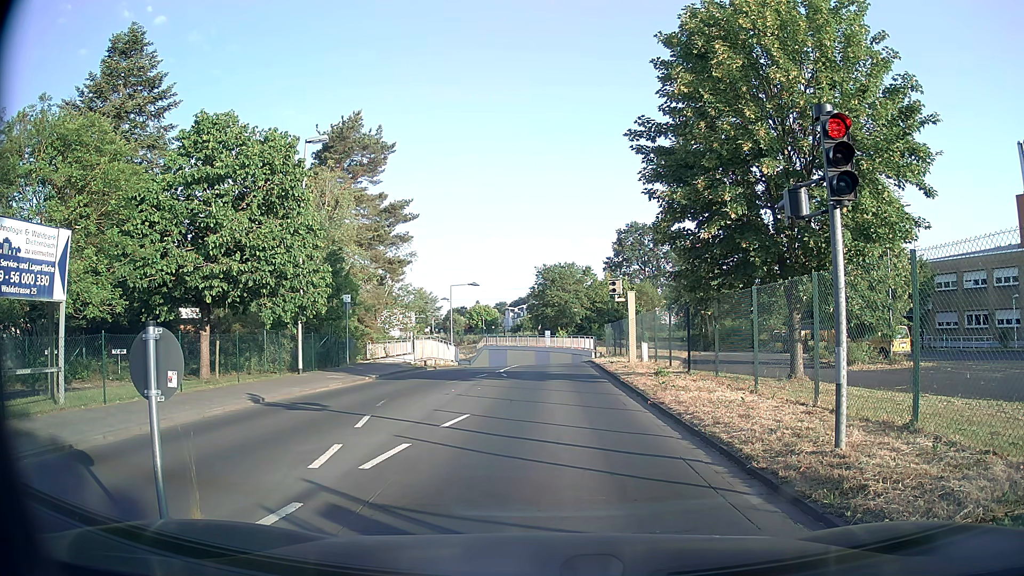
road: unclassified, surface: asphalt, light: Day
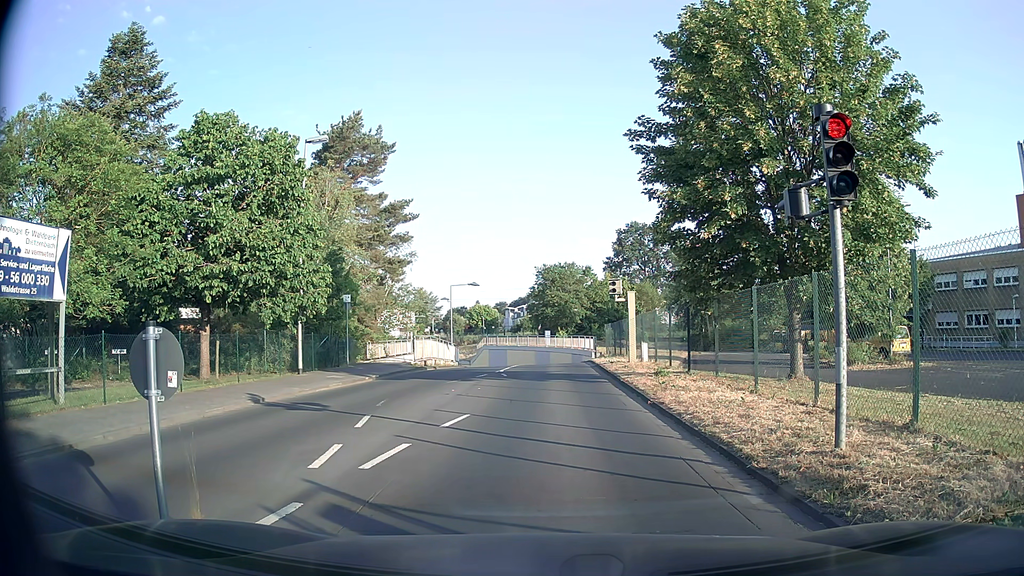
(0.0, 0.0) m; 0°
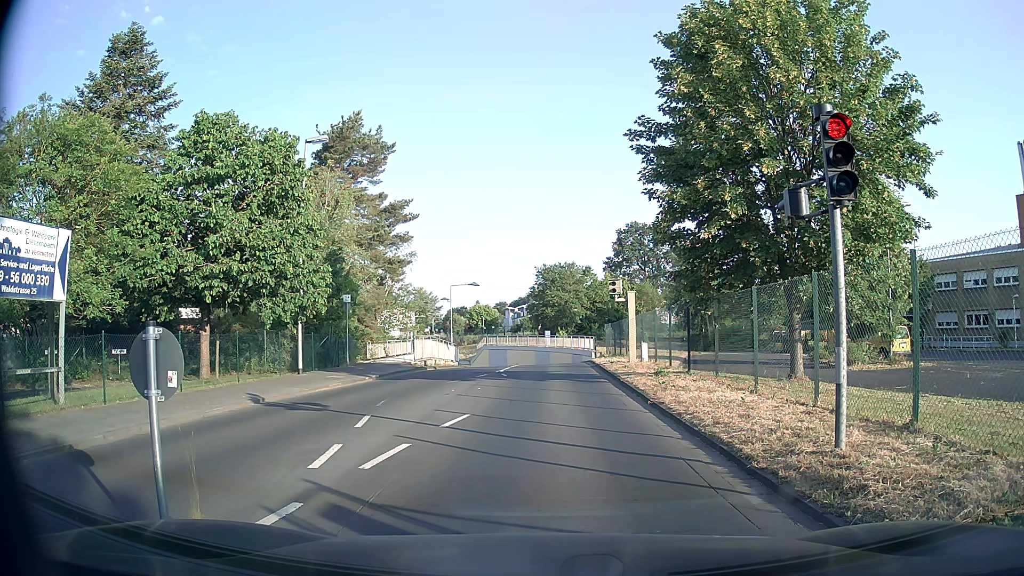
(0.0, 0.0) m; 0°
(0, +10) (0, +20) (+1, +30) (+1, +40) (+1, +50) (-1, +60) (-5, +69) (-11, +77) (-18, +83) (-26, +90) m
